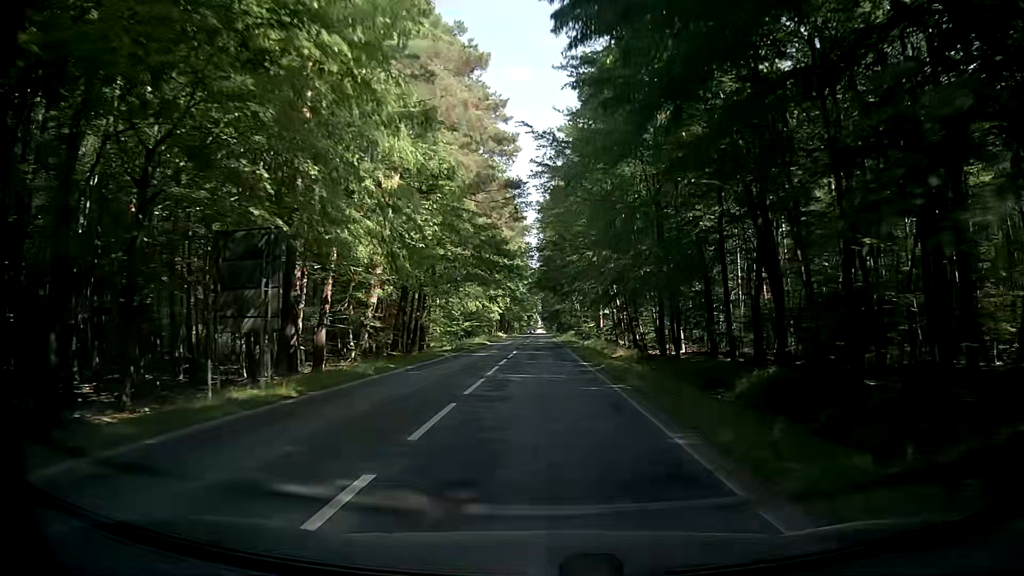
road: secondary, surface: asphalt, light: Day
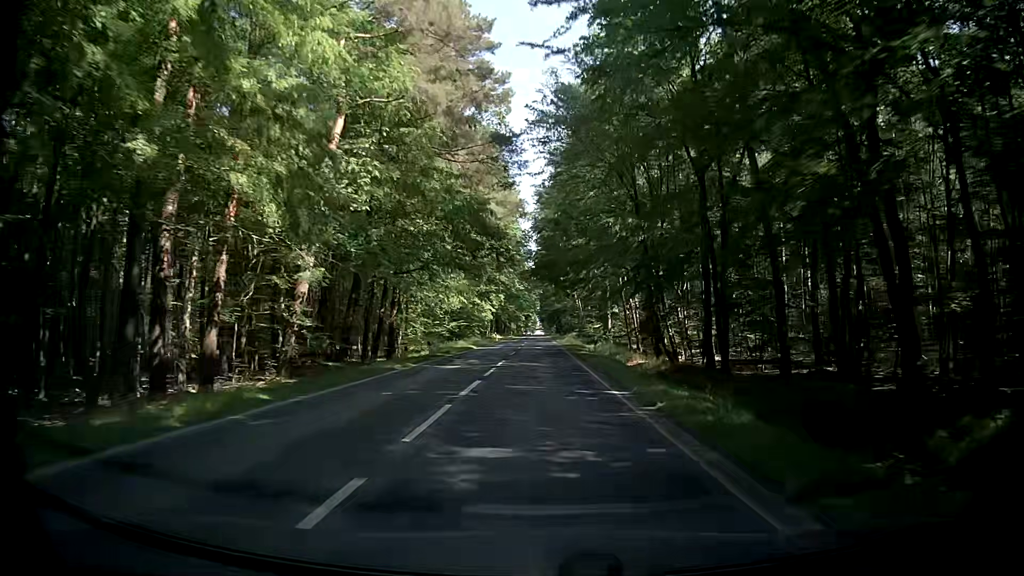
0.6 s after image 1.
(-0.1, +11.9) m; 0°
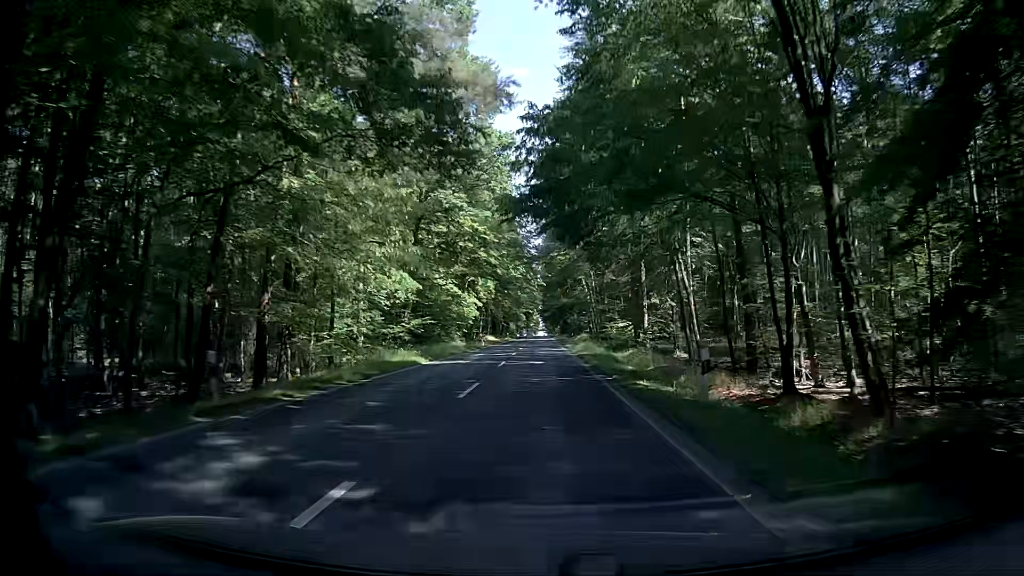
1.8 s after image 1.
(-0.1, +23.9) m; -1°
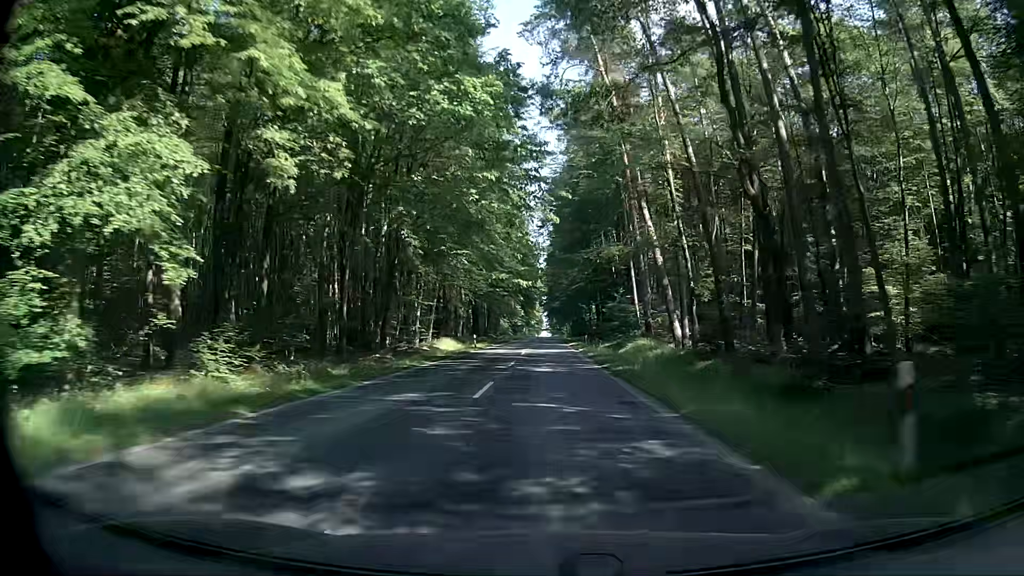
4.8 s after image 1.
(-0.2, +59.7) m; 0°
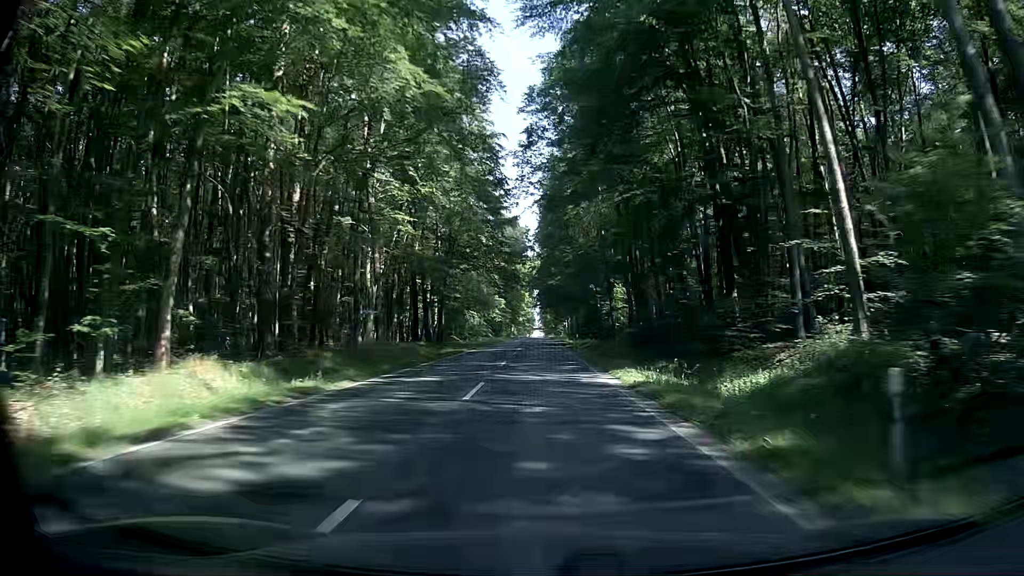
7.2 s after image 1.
(+0.6, +47.7) m; +1°
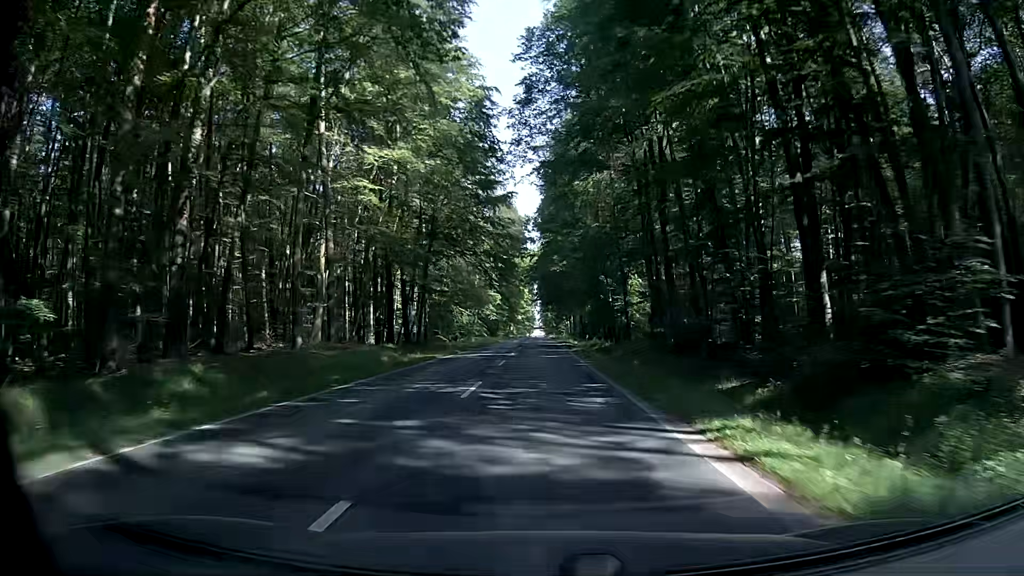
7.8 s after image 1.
(+0.1, +11.9) m; 0°
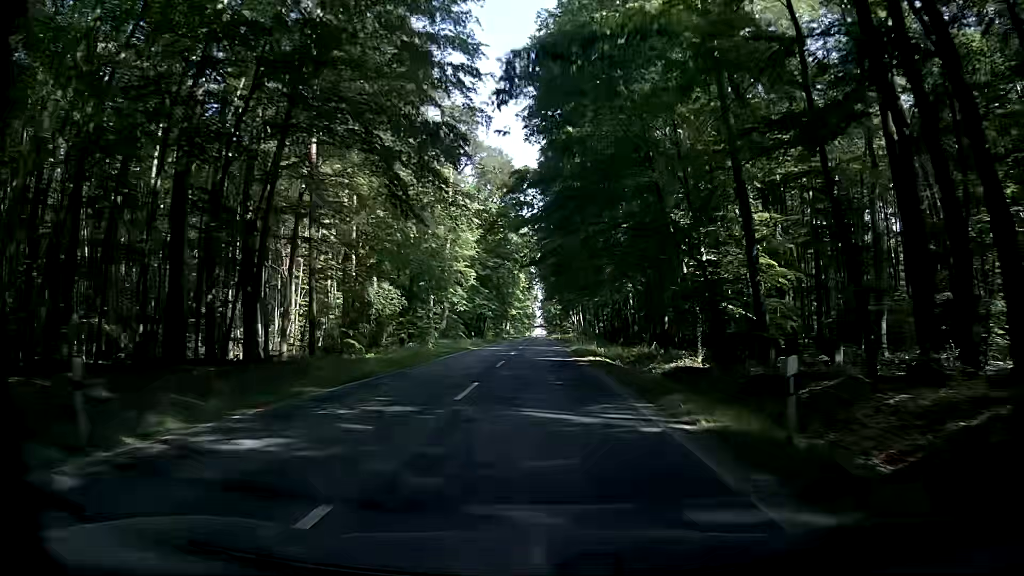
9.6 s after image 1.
(0.0, +35.7) m; 0°
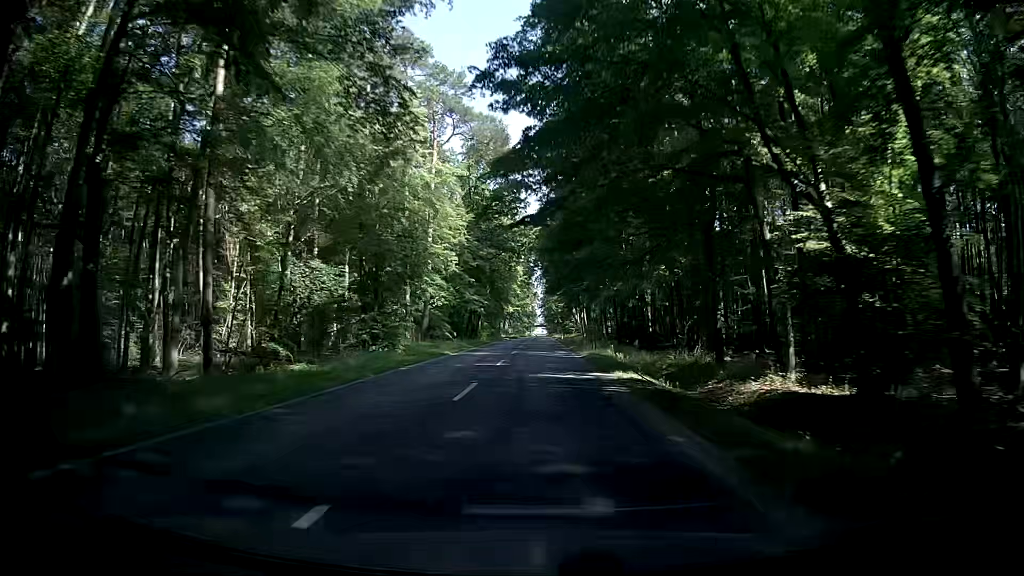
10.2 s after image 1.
(0.0, +11.9) m; 0°
(0, +10) (0, +20) (0, +30) (0, +40) (-1, +50) (-1, +60) (-1, +70) (-1, +80) (-1, +90) (-1, +100) m
